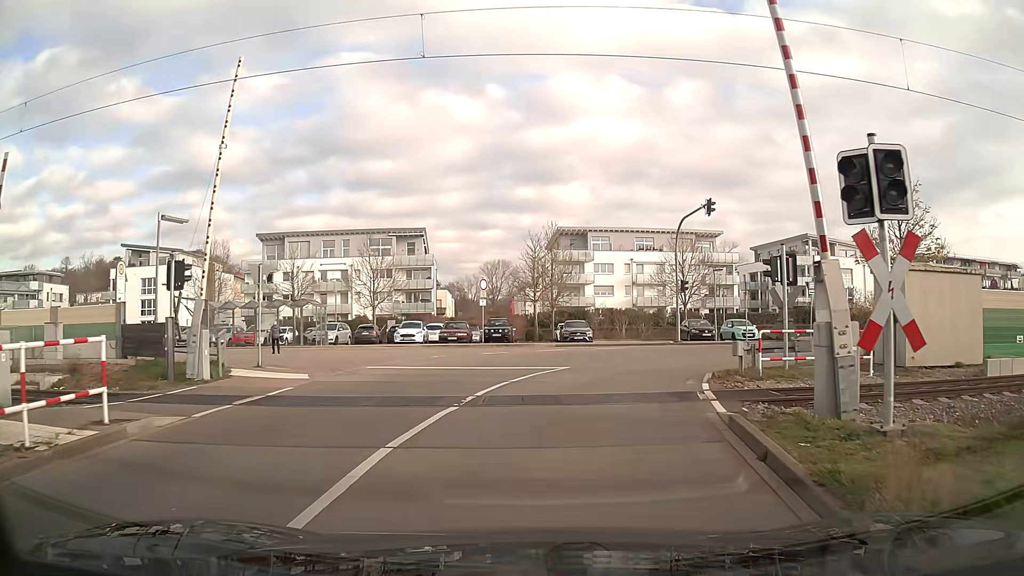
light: Day
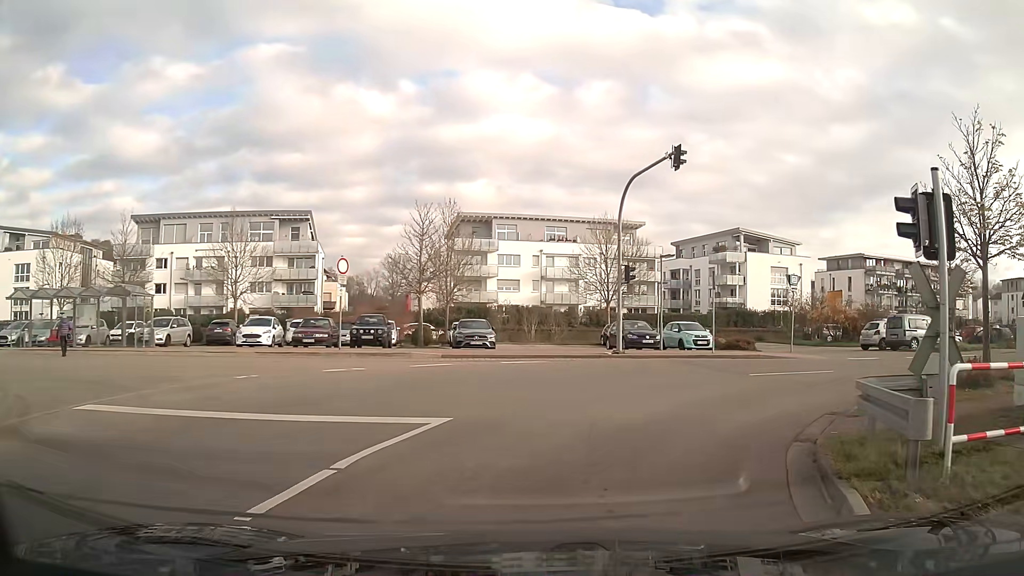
(+0.7, +9.9) m; +10°
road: unclassified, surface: asphalt
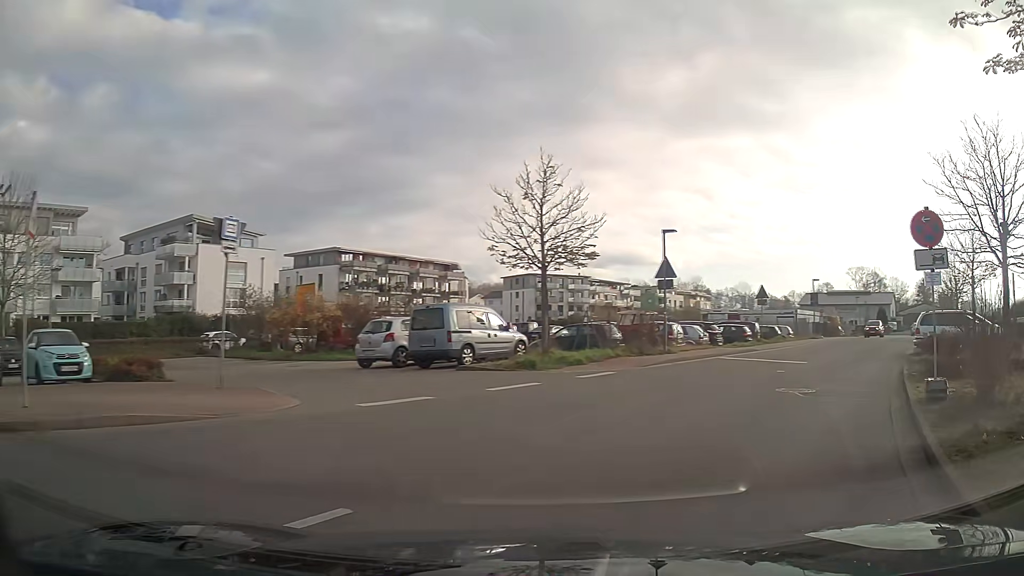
(+5.7, +14.4) m; +49°
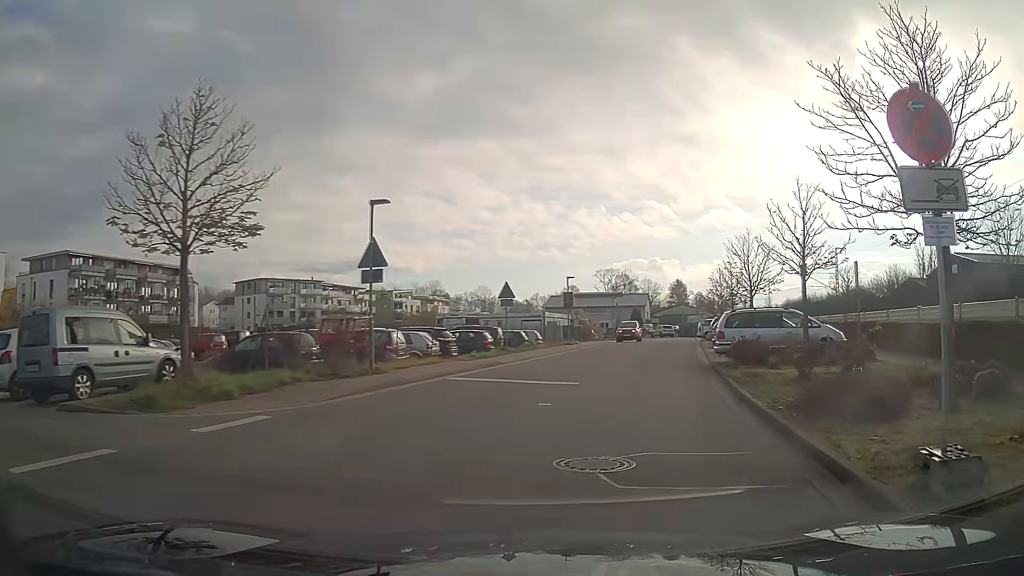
(+1.2, +6.5) m; +19°
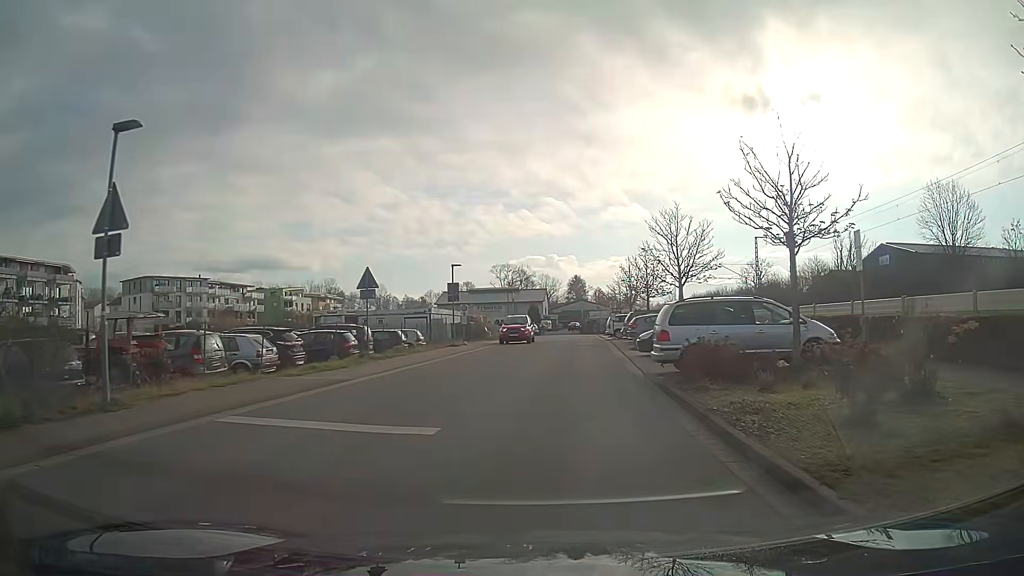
(+0.5, +7.1) m; +7°
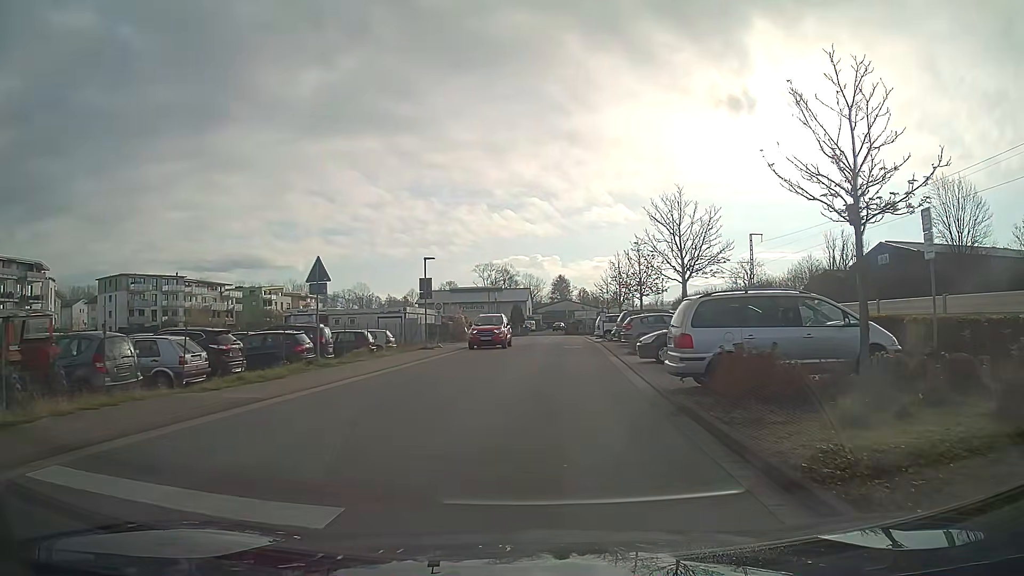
(+0.1, +3.7) m; +2°
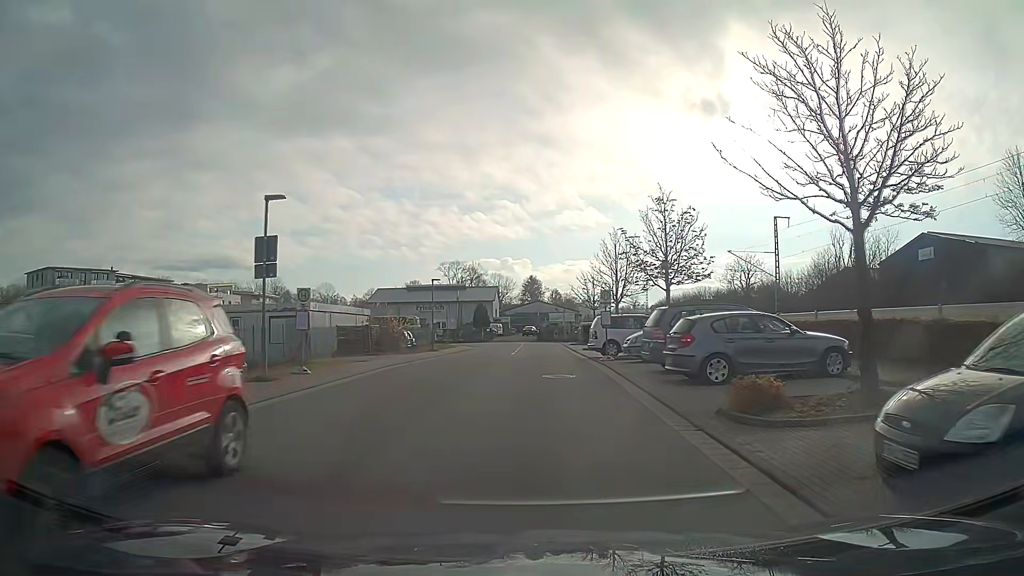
(+0.3, +16.0) m; +2°
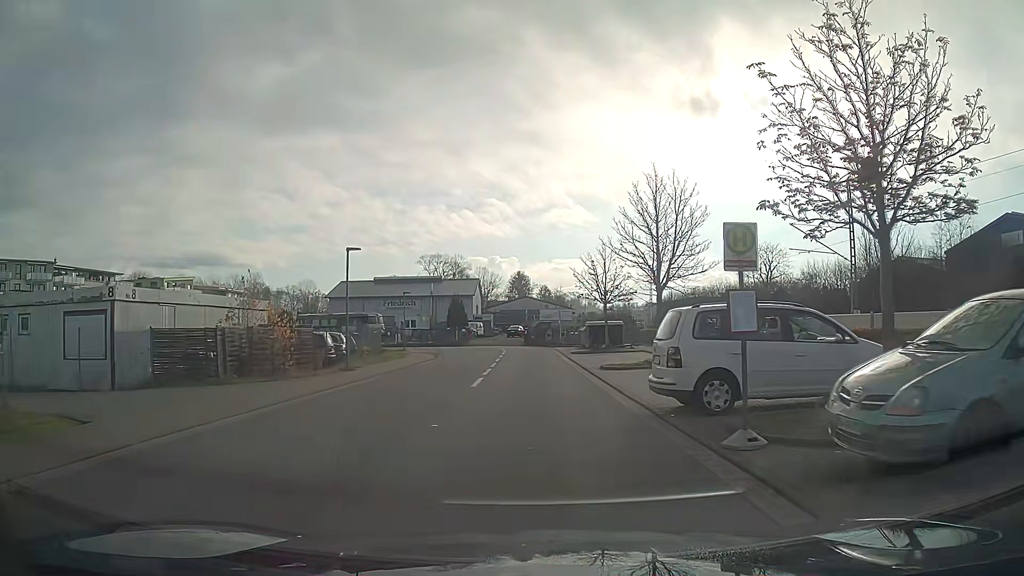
(+0.2, +16.1) m; +1°
(0, +10) (0, +20) (0, +30) (0, +40) (-1, +50) (-5, +59) (-15, +63) (-24, +64) (-34, +66) (-42, +72) m
